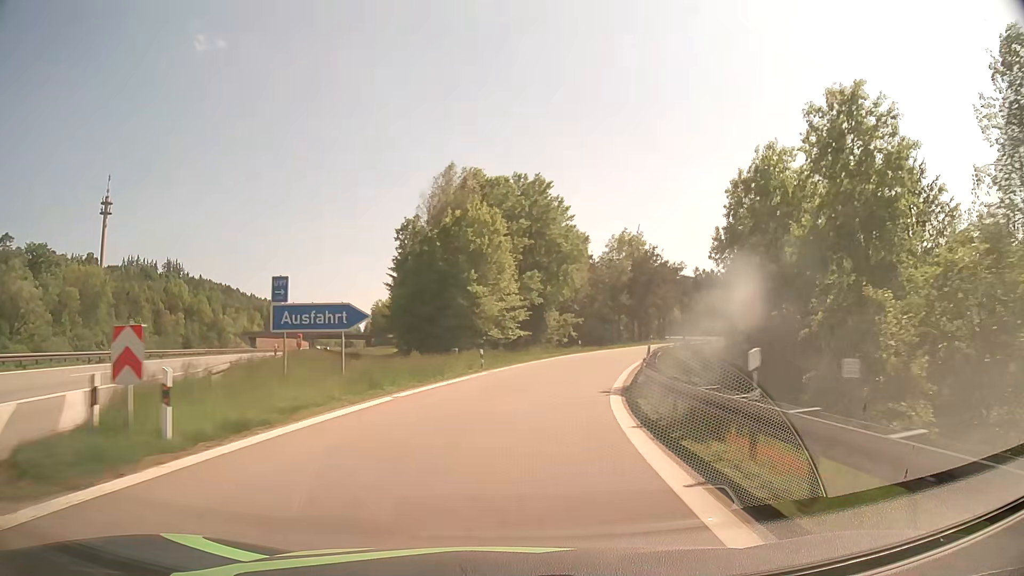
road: motorway_link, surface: asphalt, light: Day
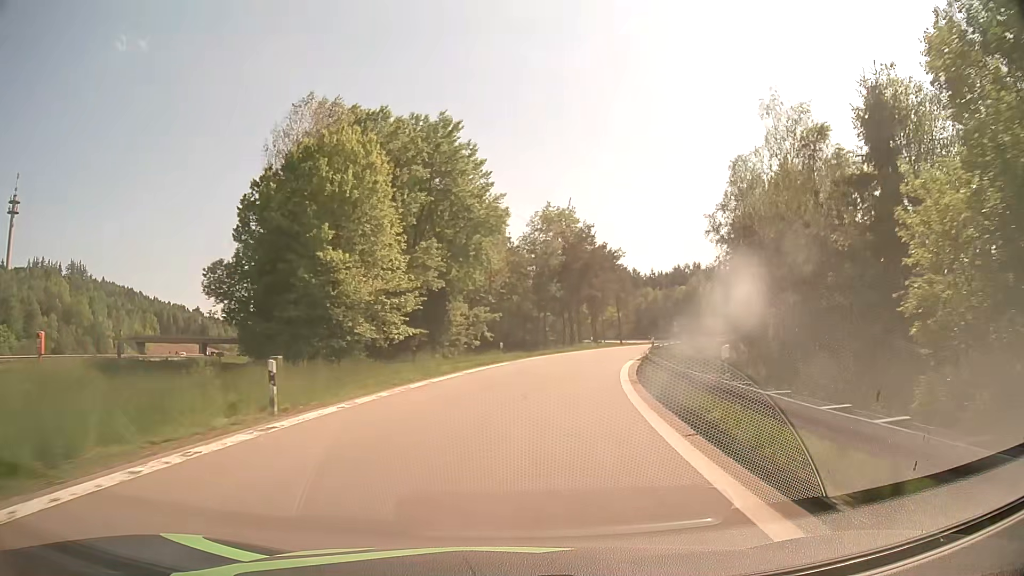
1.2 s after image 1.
(+1.4, +20.0) m; +8°
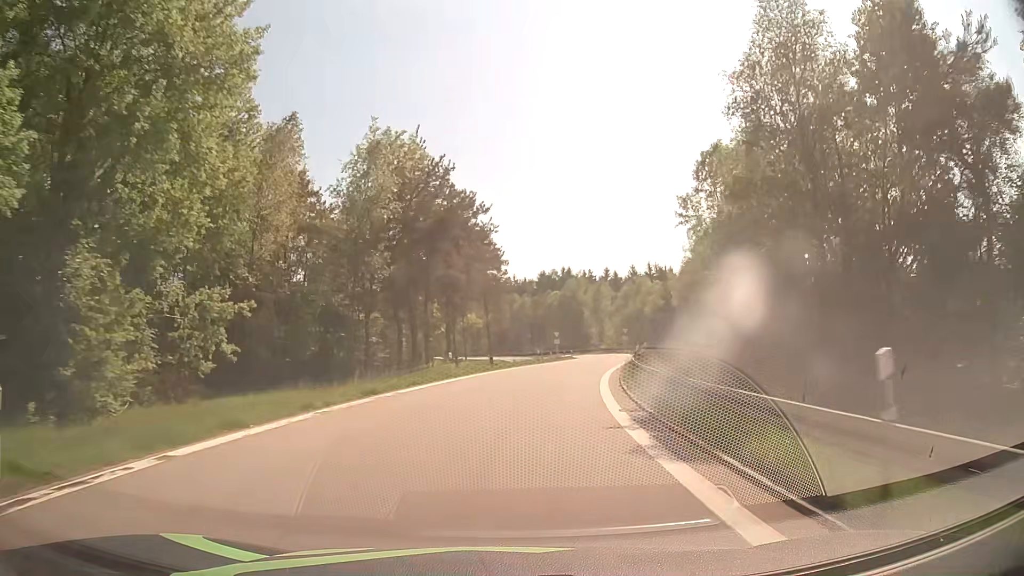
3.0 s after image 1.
(+3.5, +30.1) m; +13°
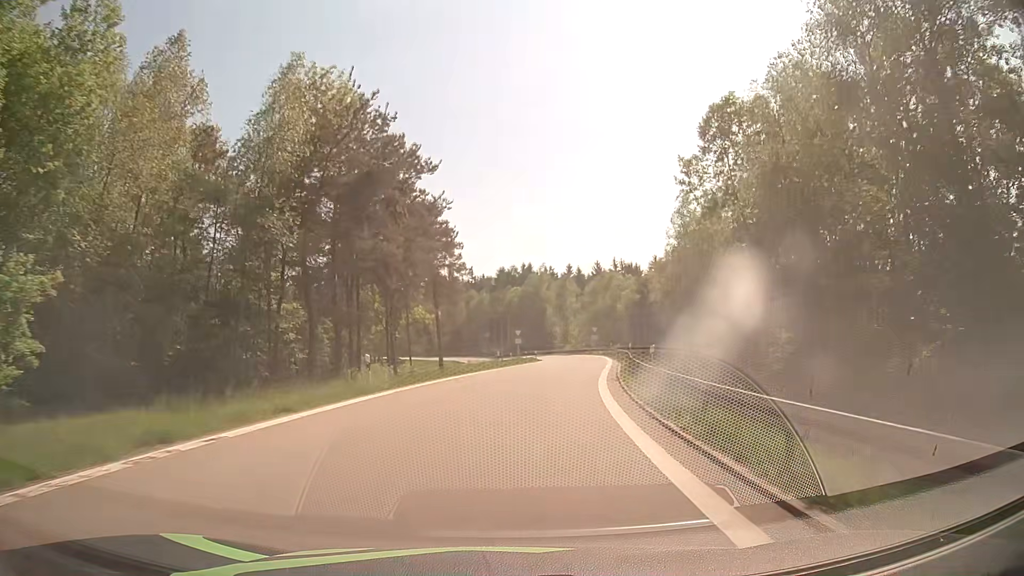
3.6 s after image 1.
(+0.3, +10.2) m; +3°
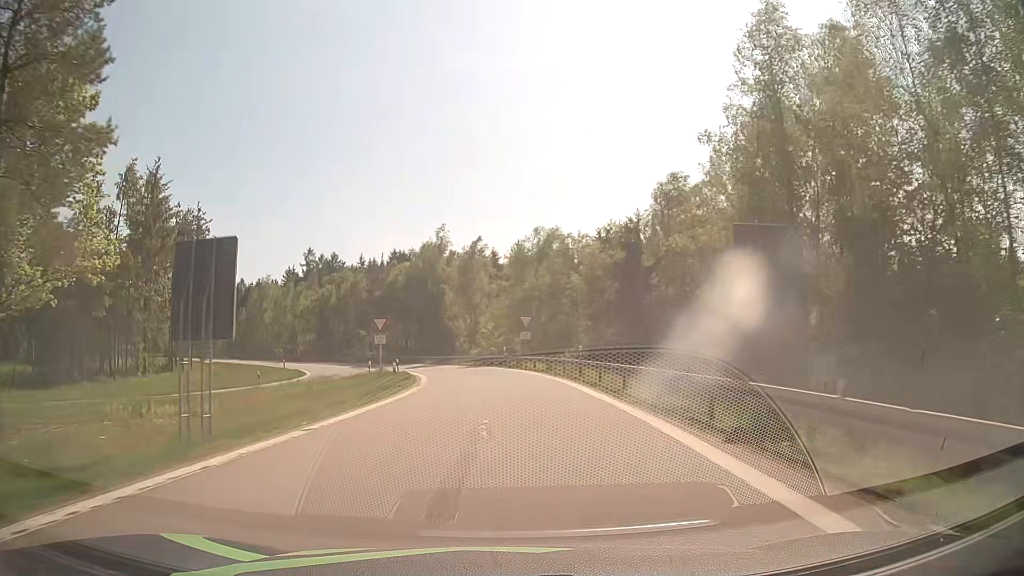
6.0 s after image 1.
(+3.9, +39.4) m; +8°
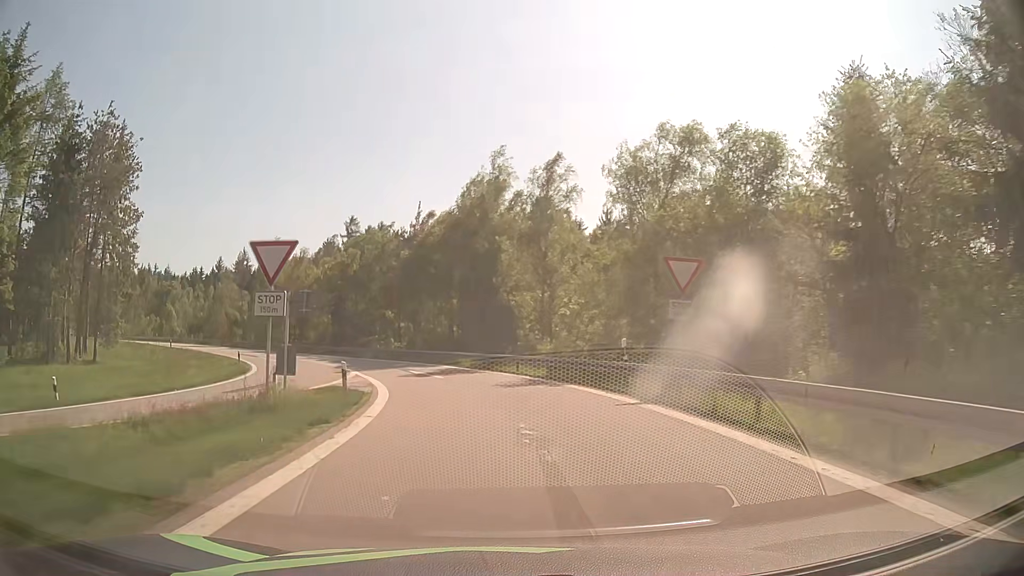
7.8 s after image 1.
(-0.9, +28.7) m; -6°
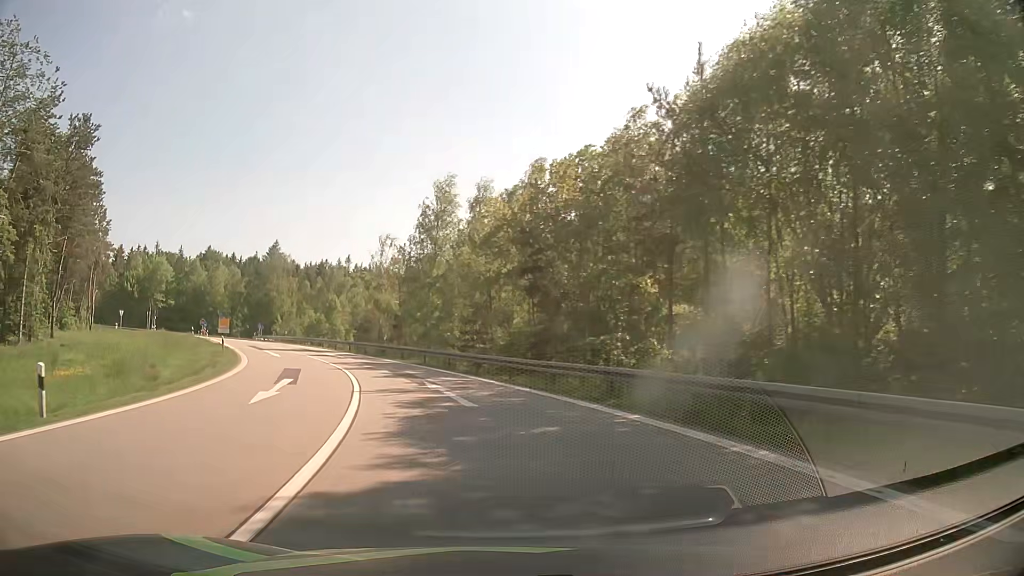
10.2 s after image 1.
(-6.2, +36.4) m; -21°
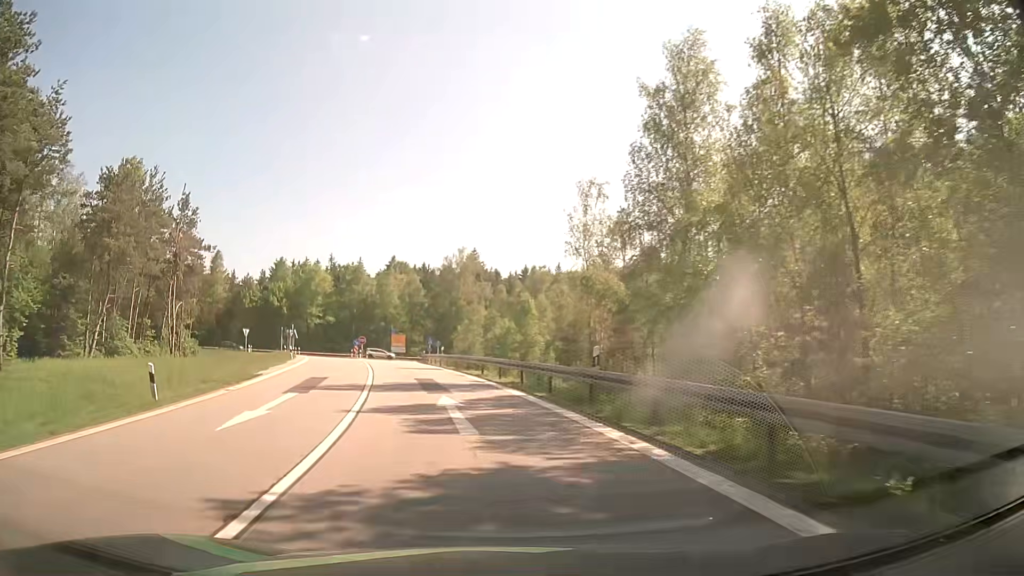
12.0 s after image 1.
(-4.3, +27.0) m; -18°
(-1, +10) (-2, +20) (-4, +30) (-6, +39) (-8, +49) (-10, +59) (-12, +69) (-14, +79) (-16, +88) (-19, +98) m
